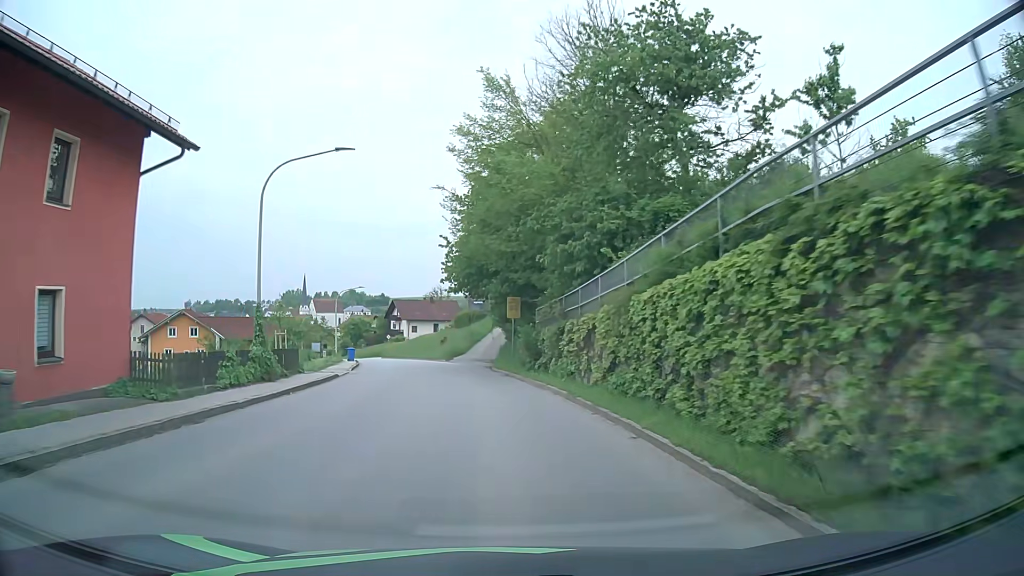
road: tertiary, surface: asphalt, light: Day
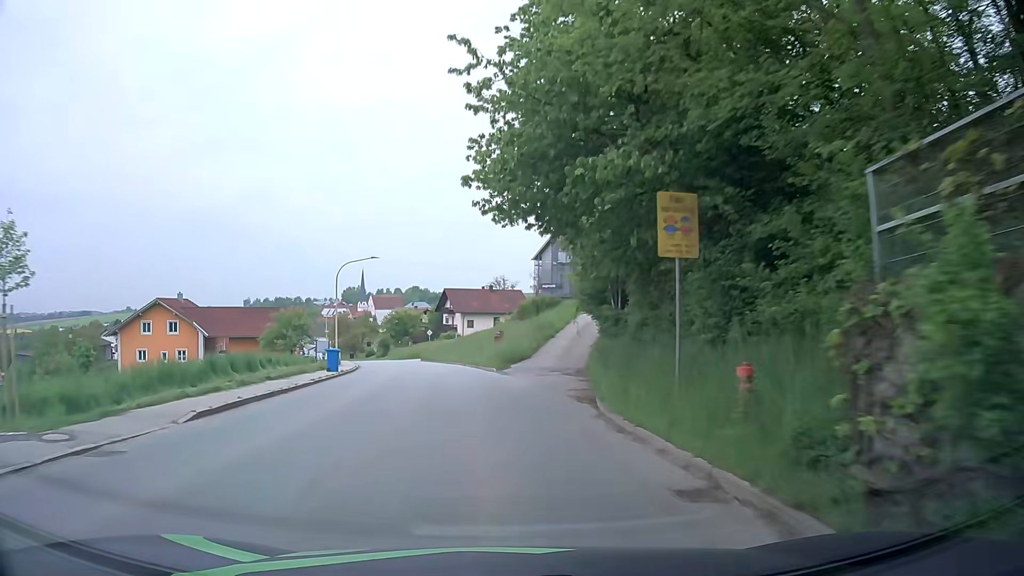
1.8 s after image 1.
(-1.1, +22.9) m; -6°
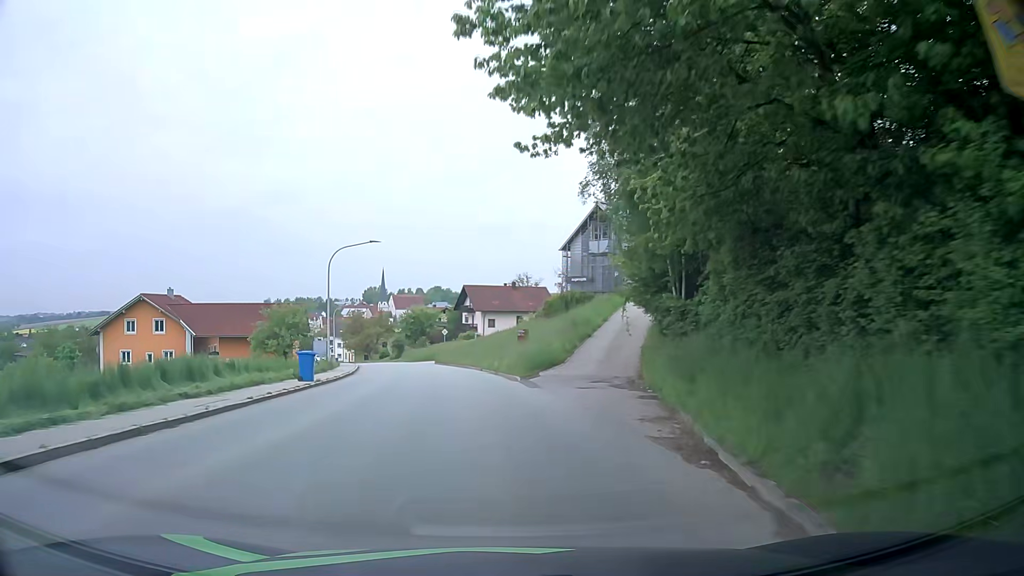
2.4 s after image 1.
(-0.2, +7.6) m; -2°
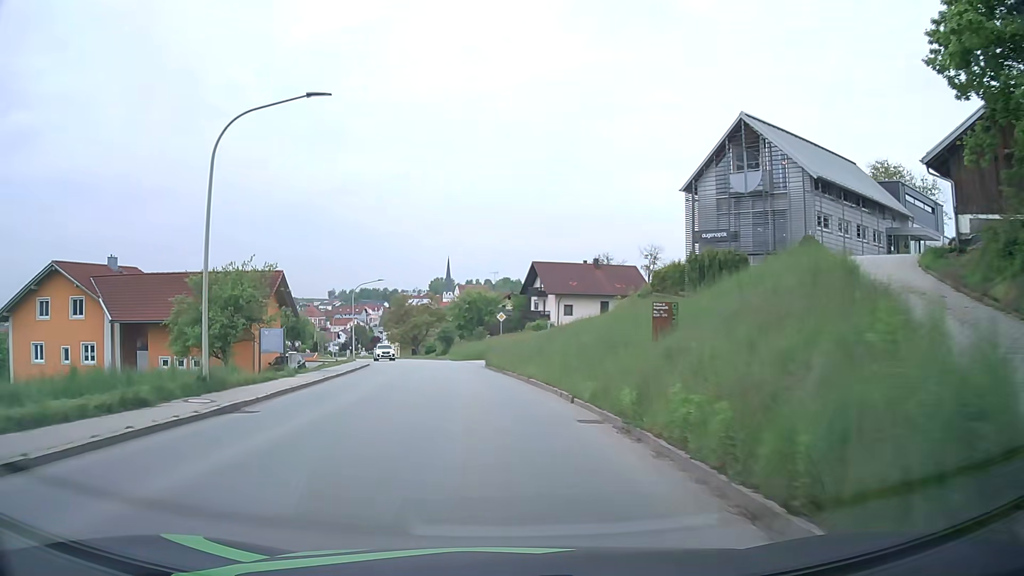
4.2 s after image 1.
(-1.0, +22.8) m; -6°
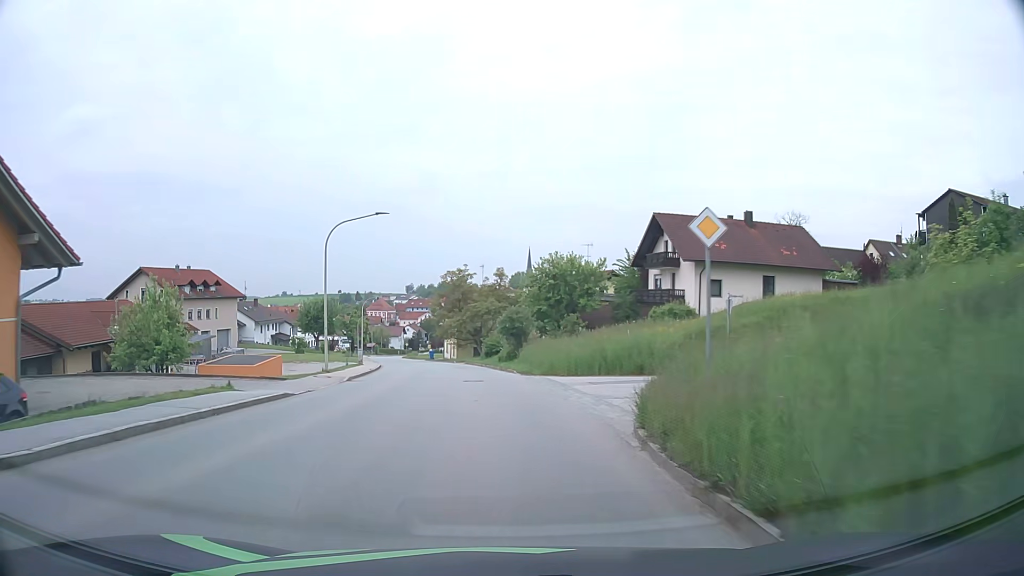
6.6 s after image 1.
(-1.8, +30.6) m; -7°
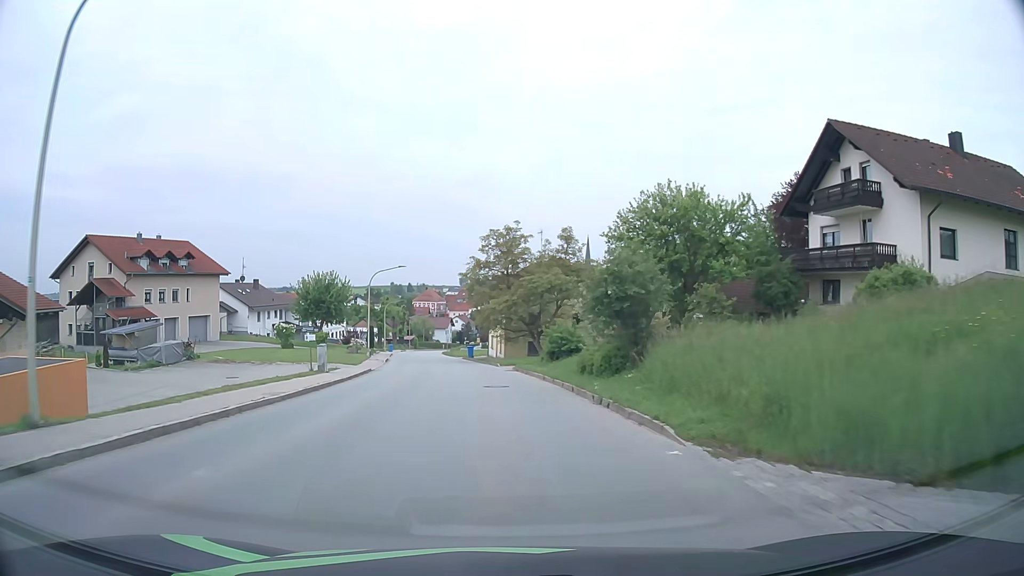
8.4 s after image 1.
(-1.0, +23.0) m; -5°
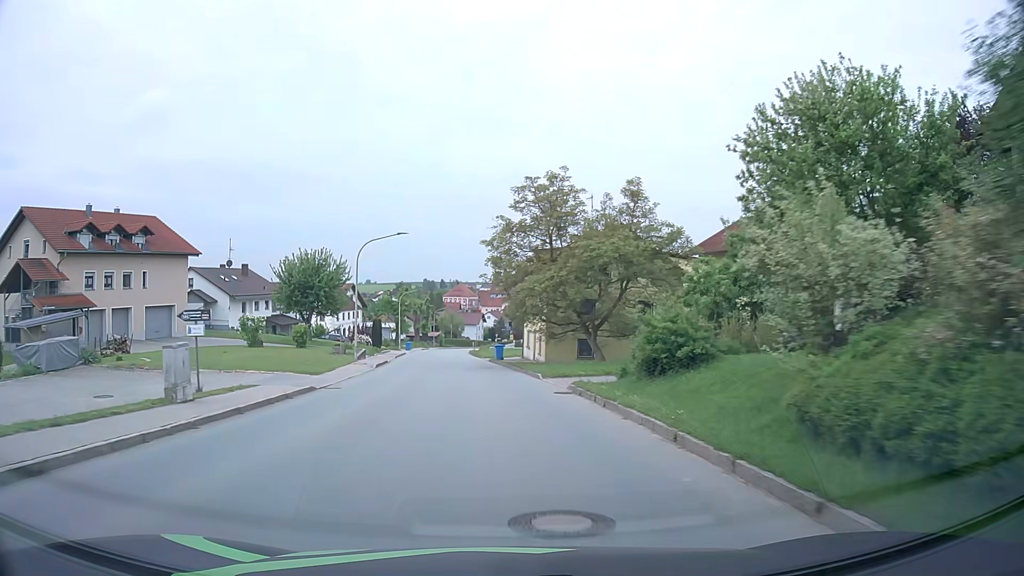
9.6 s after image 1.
(-0.3, +15.3) m; -3°
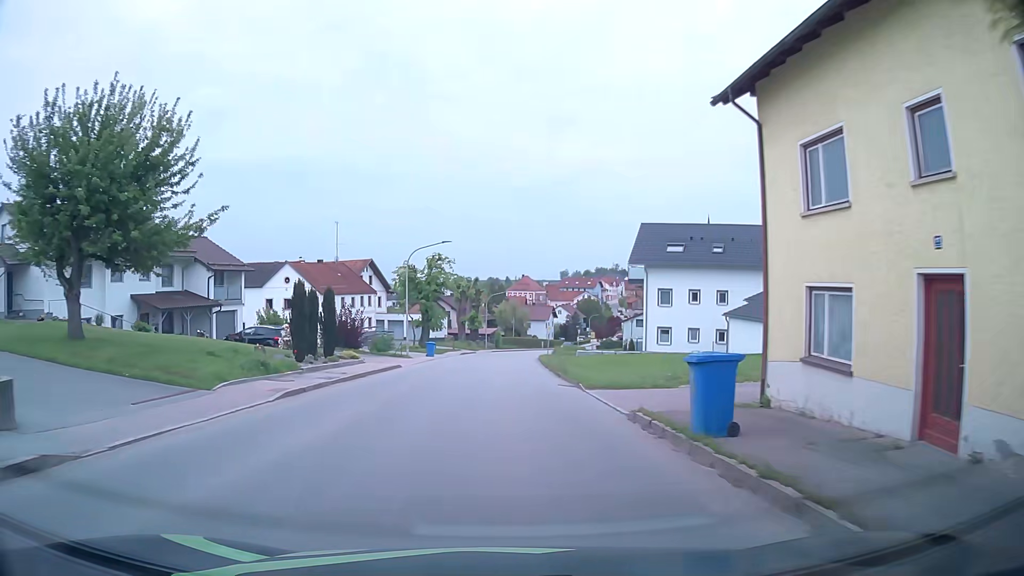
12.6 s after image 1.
(-2.0, +38.2) m; -5°
(0, +10) (0, +20) (0, +30) (0, +40) (0, +50) (+1, +60) (+1, +70) (+3, +80) (+4, +90) (+6, +100) m
